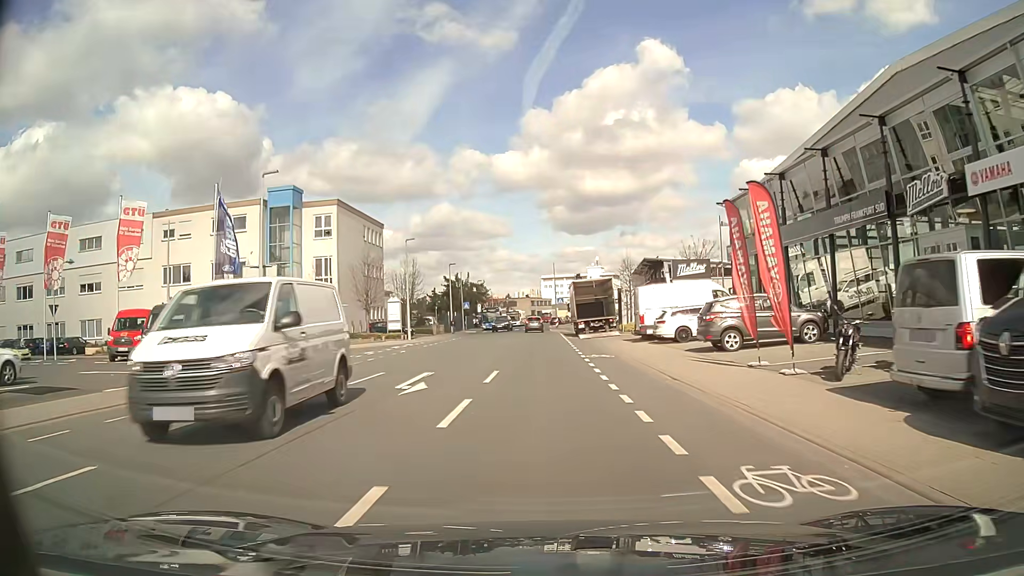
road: tertiary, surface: asphalt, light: Day
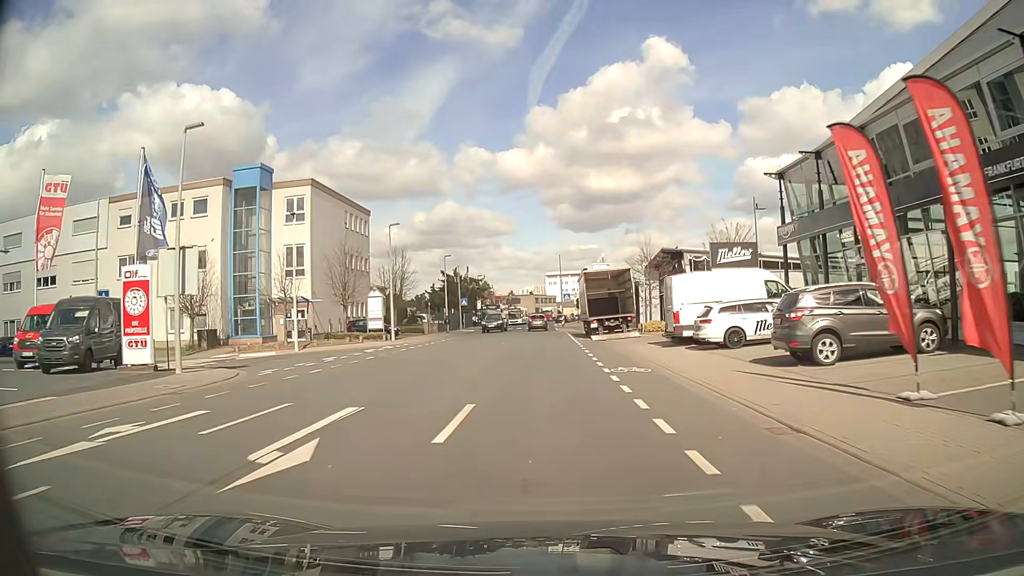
(0.0, +7.1) m; -1°
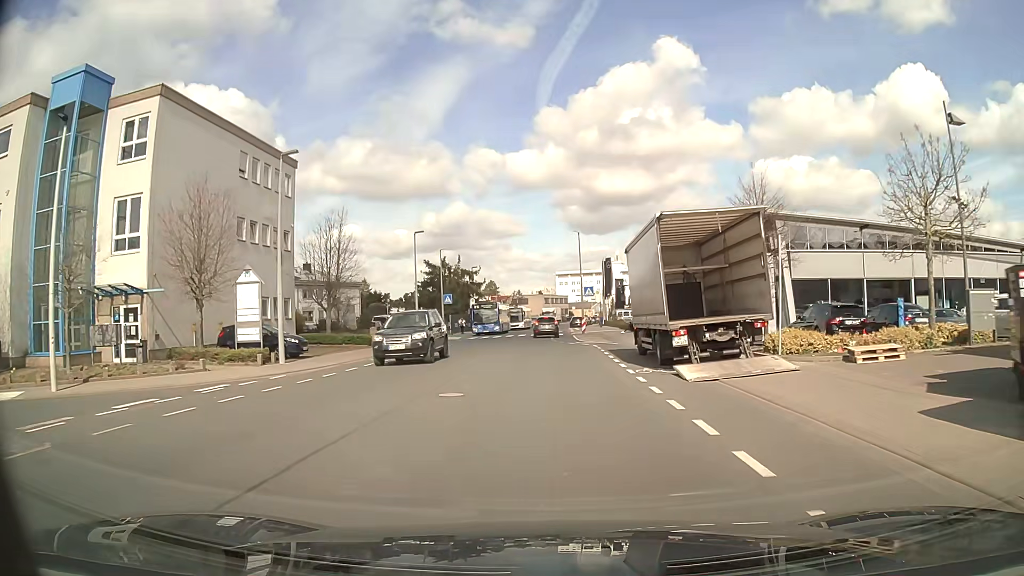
(0.0, +20.9) m; -1°
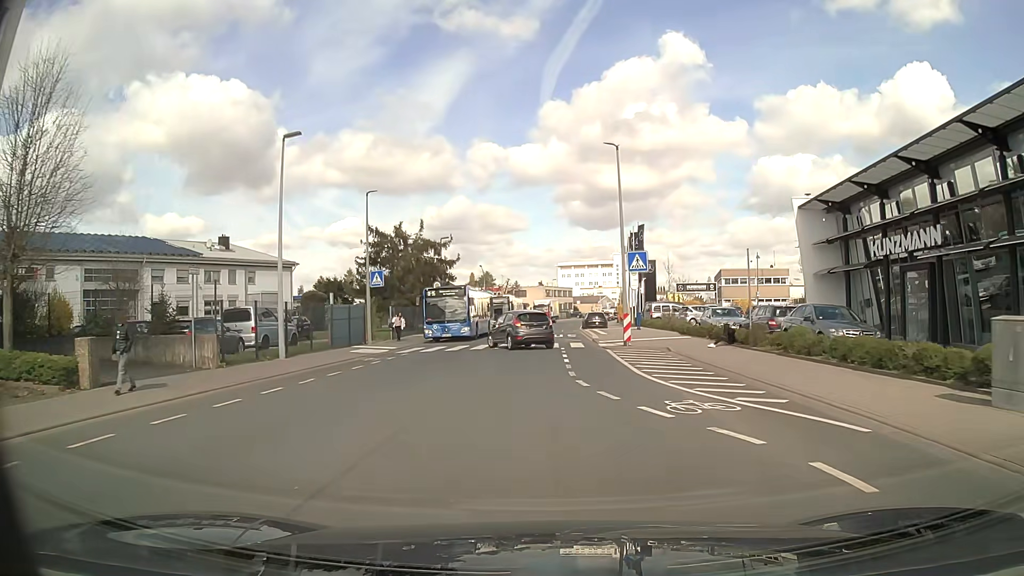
(0.0, +25.2) m; 0°
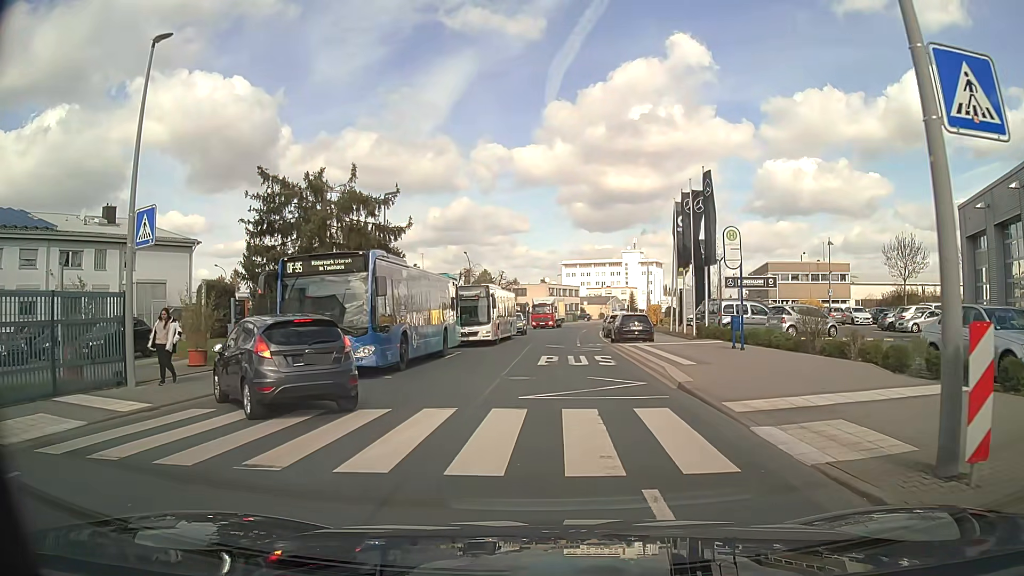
(-0.1, +20.1) m; -1°
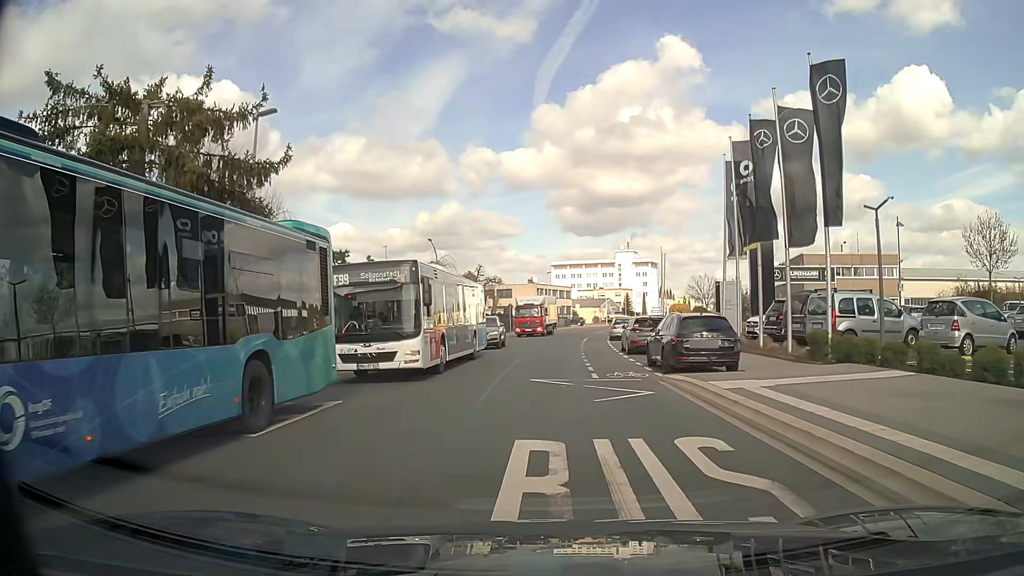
(+0.2, +15.4) m; +1°
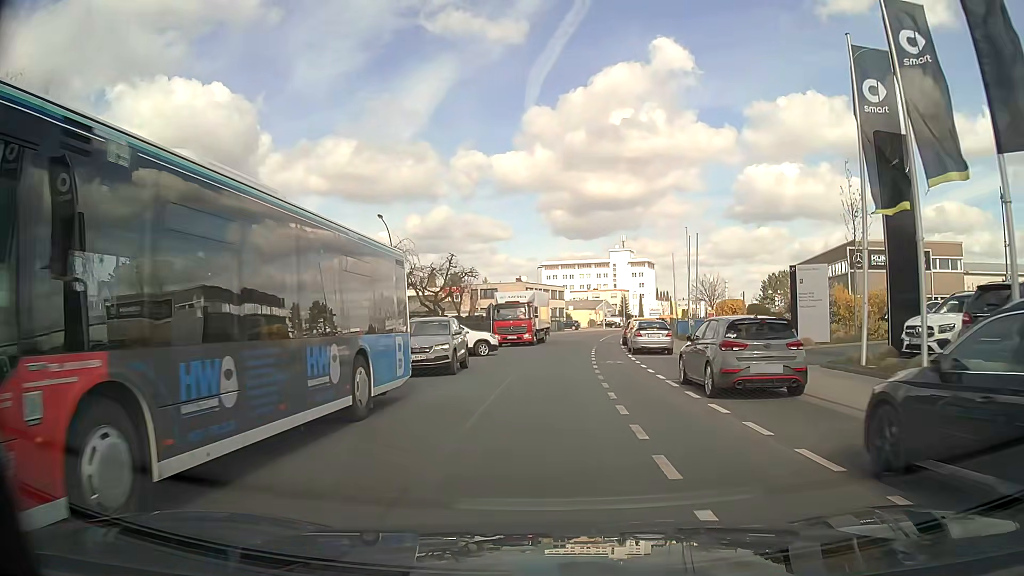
(+0.1, +14.4) m; +1°
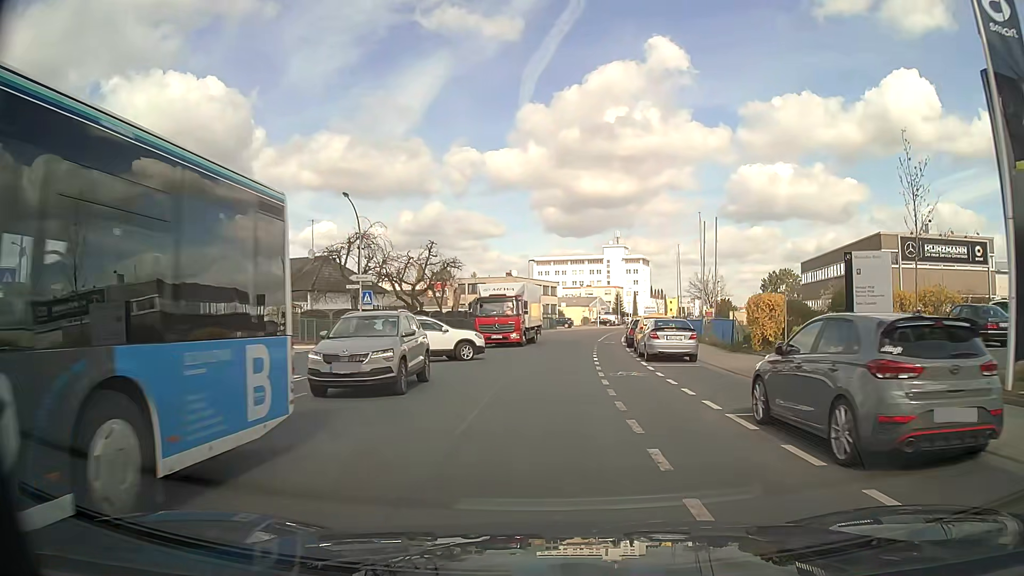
(0.0, +6.0) m; +1°
(0, +10) (+1, +20) (+1, +30) (+2, +40) (+3, +50) (+5, +60) (+7, +70) (+9, +79) (+11, +89) (+13, +99) m
